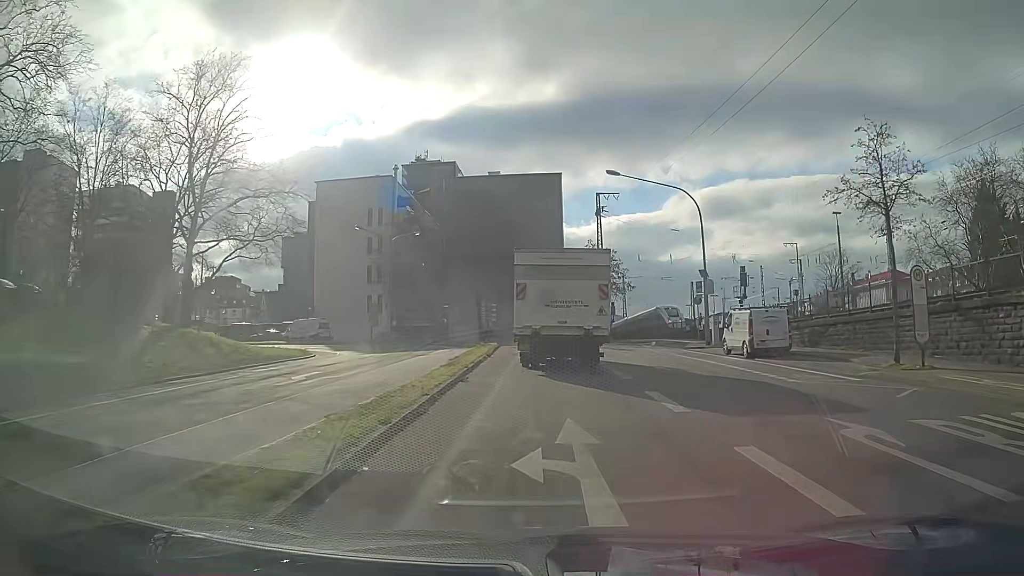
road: secondary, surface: asphalt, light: Day
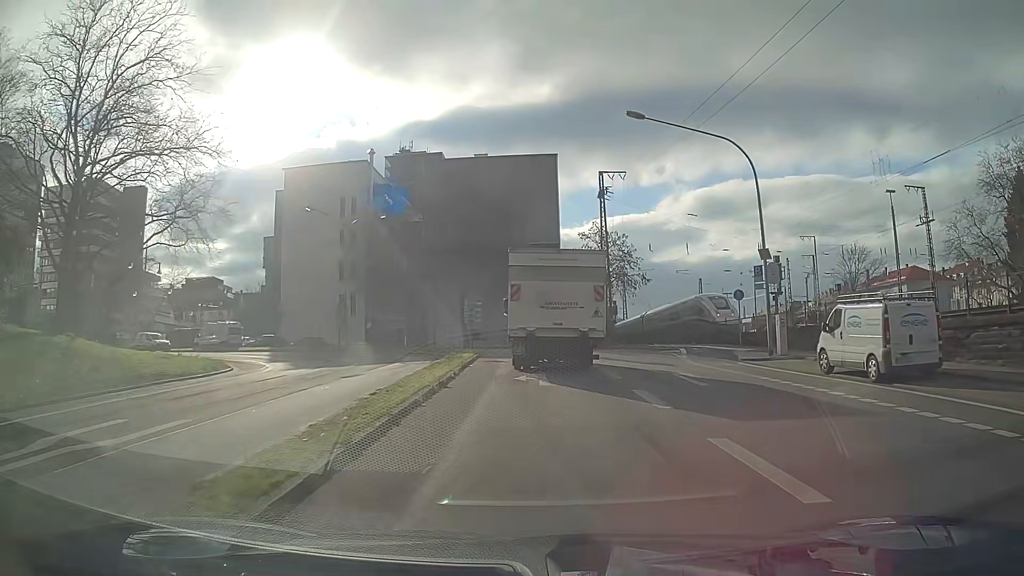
(0.0, +11.3) m; 0°
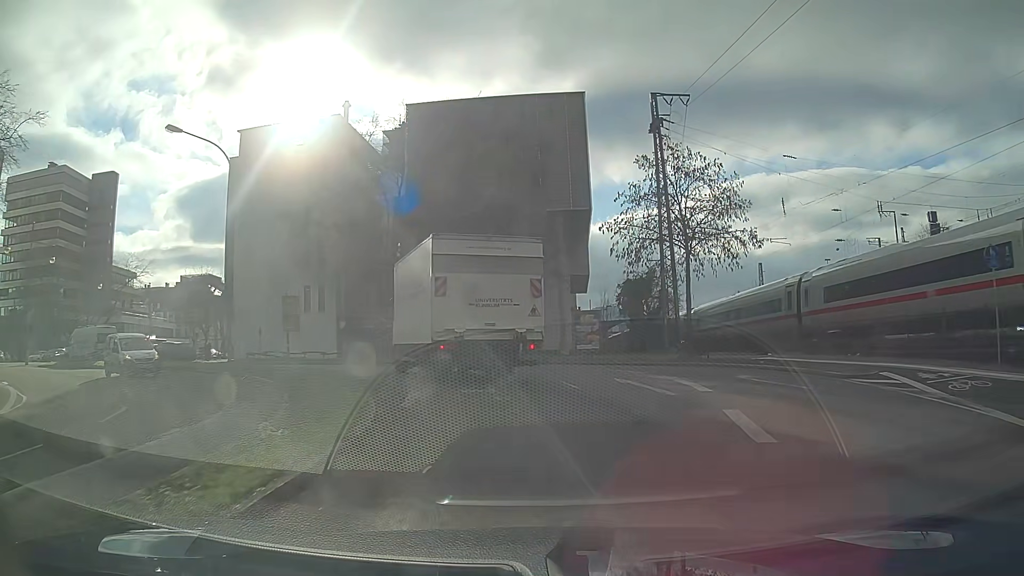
(+0.2, +21.3) m; -1°
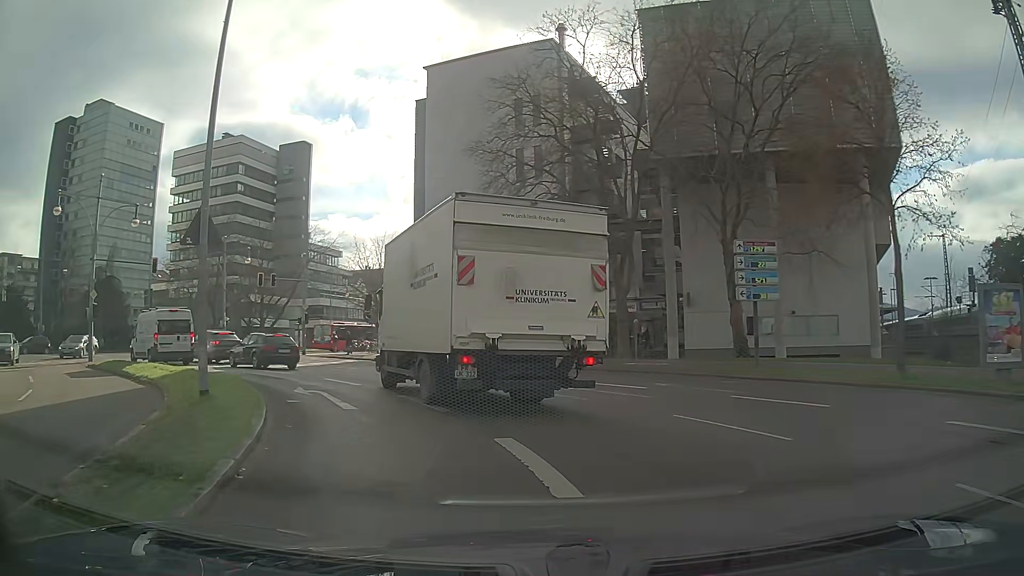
(-2.6, +17.0) m; -21°
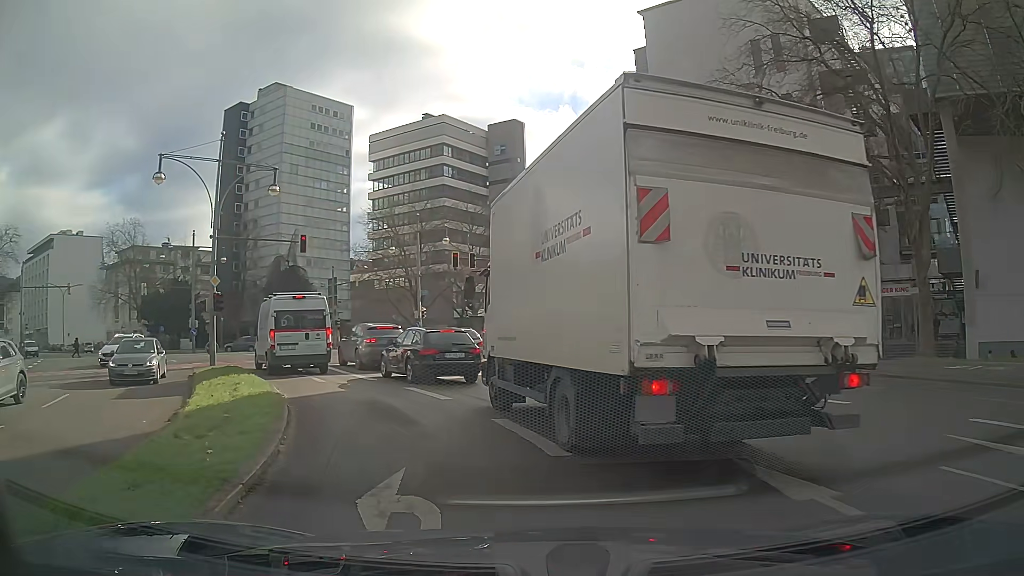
(-1.5, +9.5) m; -19°
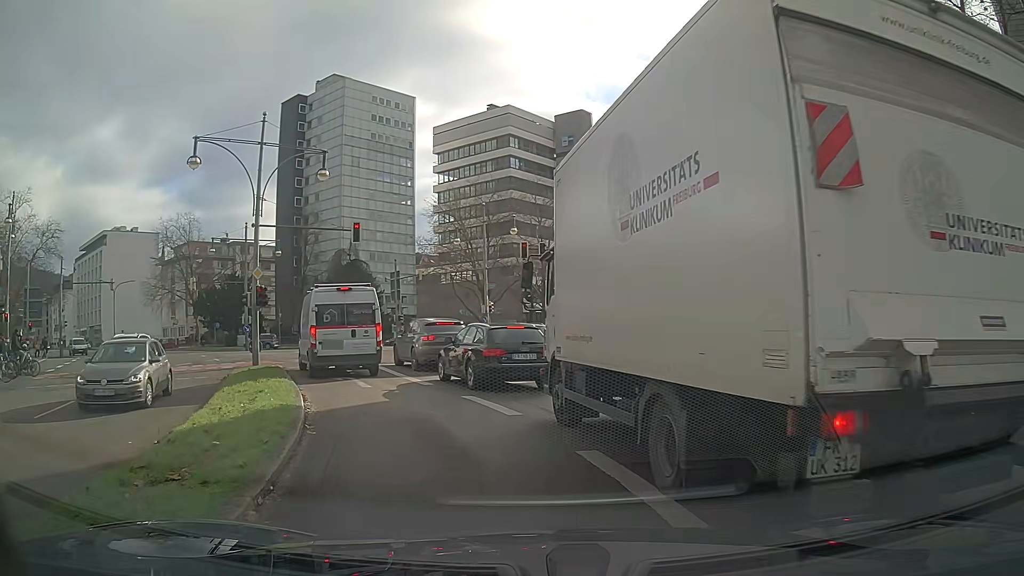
(-0.1, +2.7) m; -6°
